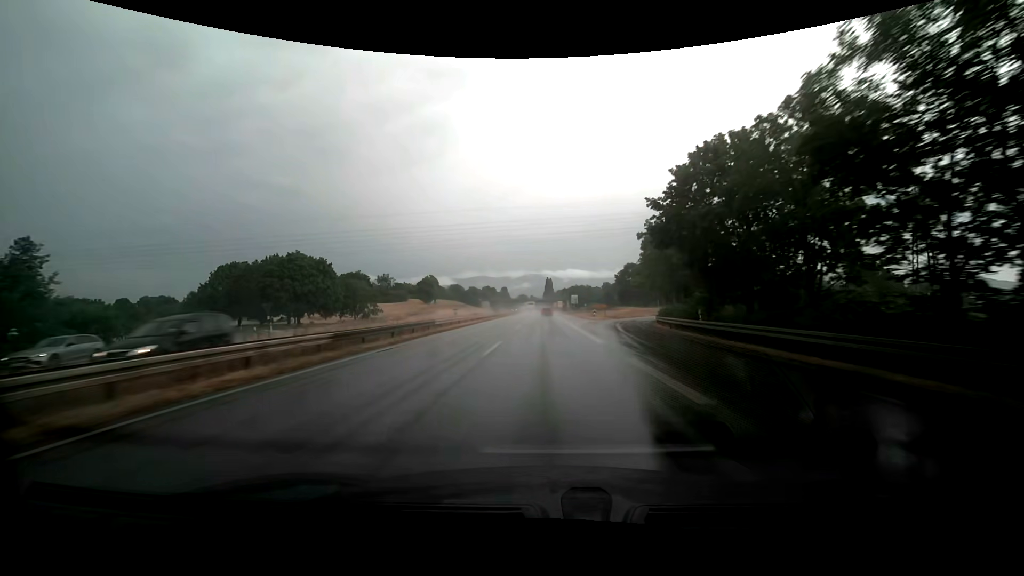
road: trunk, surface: asphalt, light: Day
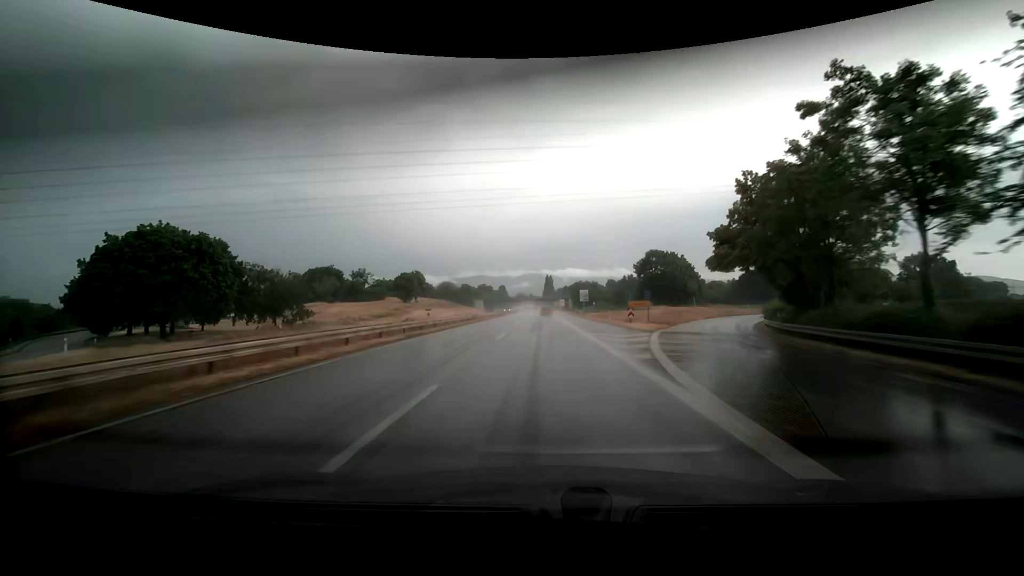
(0.0, +29.2) m; 0°
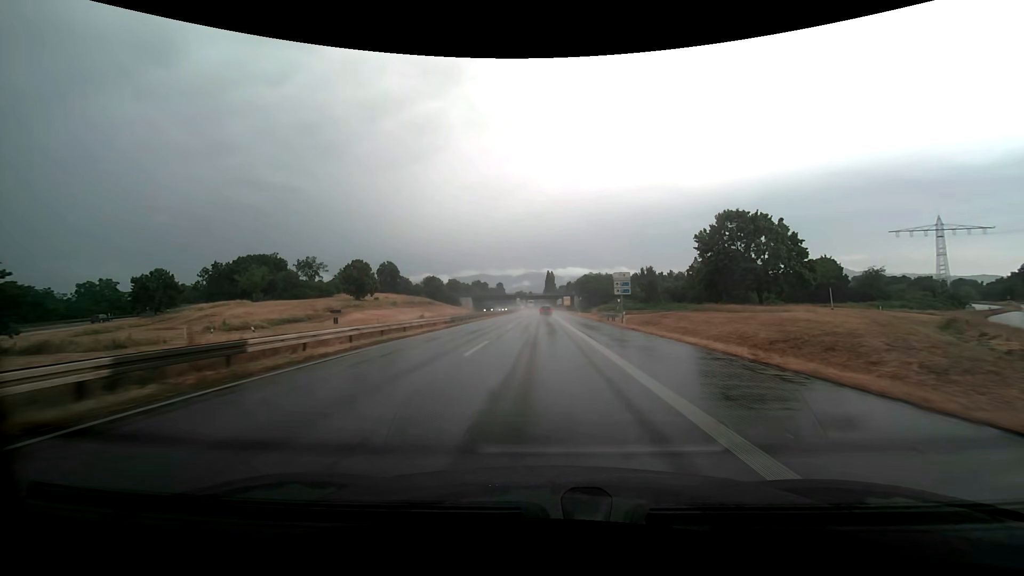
(0.0, +43.2) m; 0°
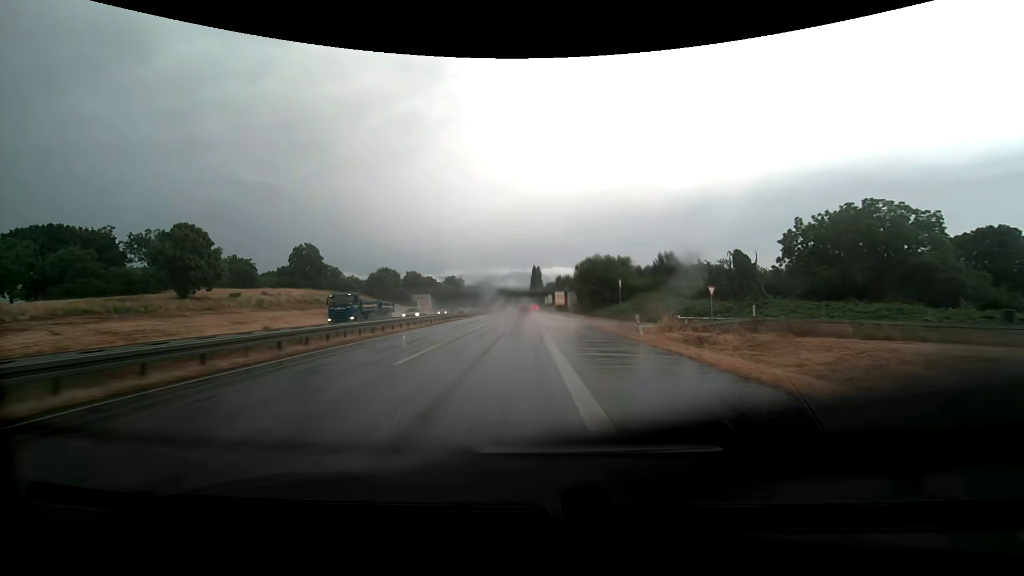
(+0.7, +55.6) m; +2°
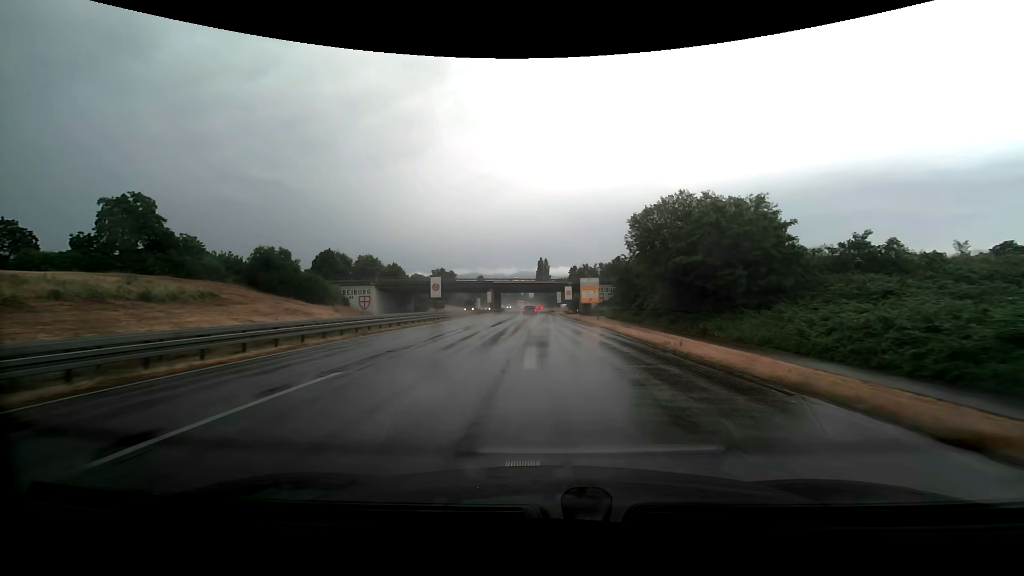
(-1.1, +60.9) m; -1°
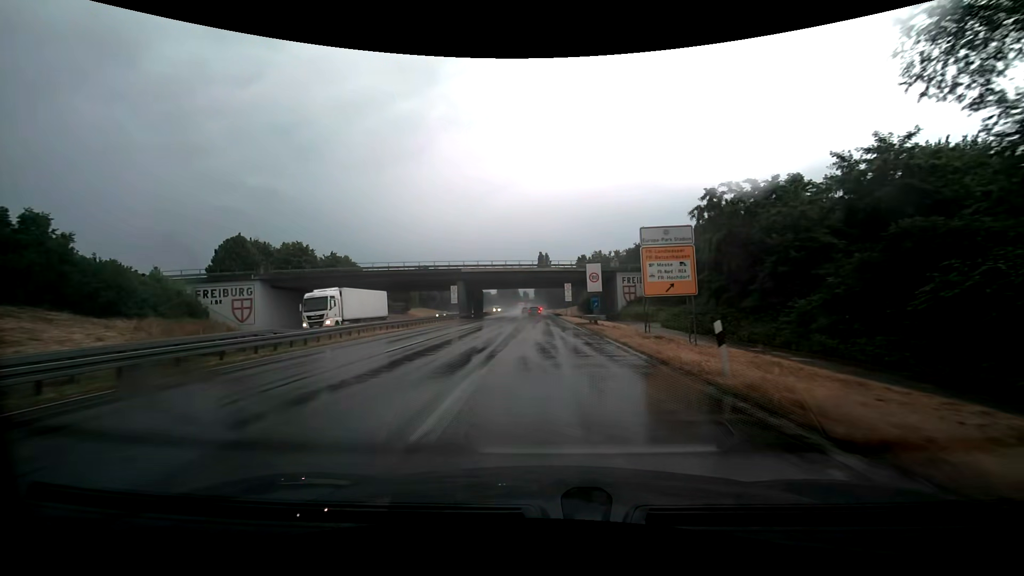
(+0.3, +41.7) m; 0°
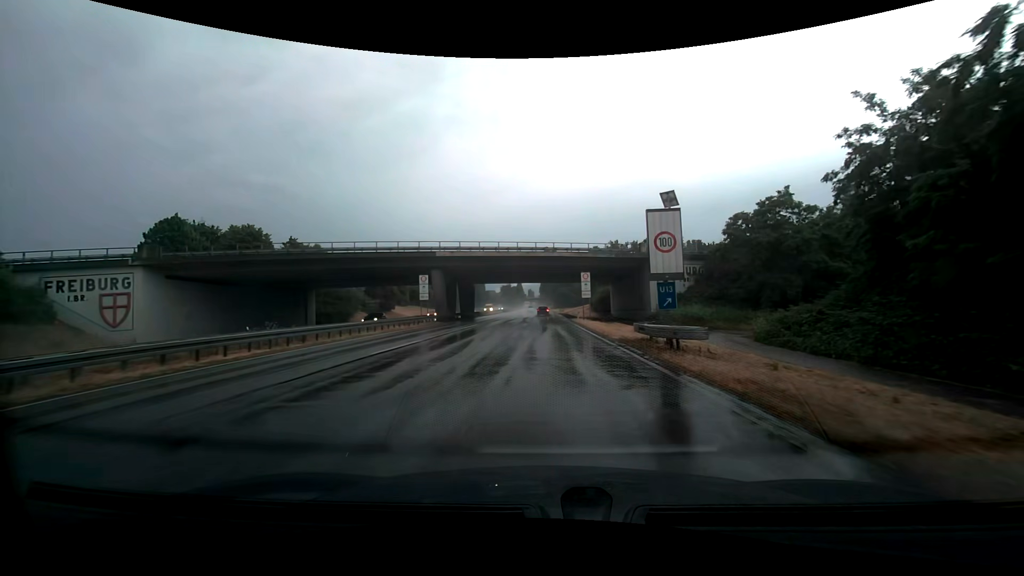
(-0.3, +19.3) m; -1°
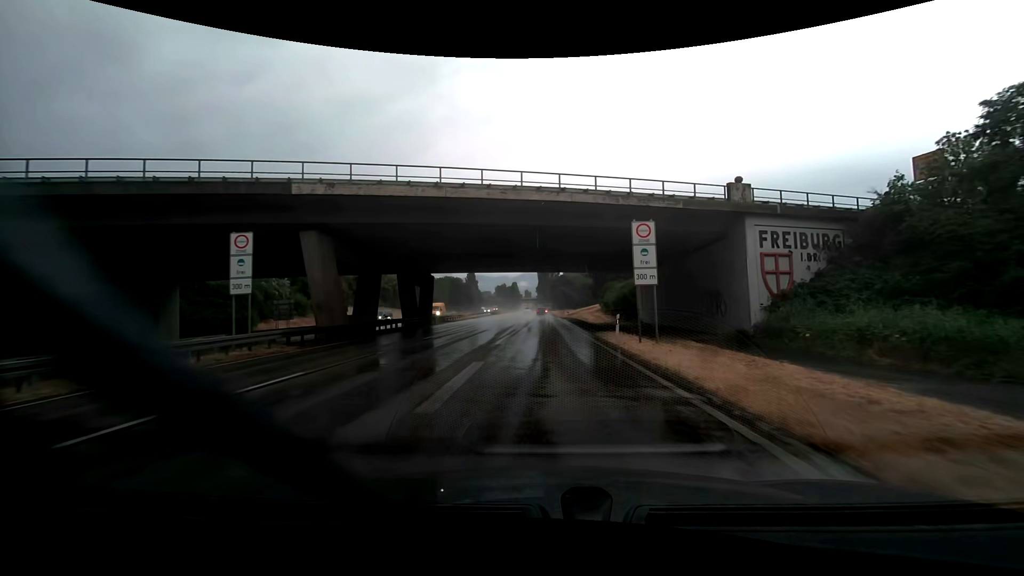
(0.0, +27.7) m; 0°
(0, +10) (0, +20) (0, +30) (0, +40) (0, +50) (0, +60) (0, +70) (-1, +80) (-1, +90) (-1, +100) m
